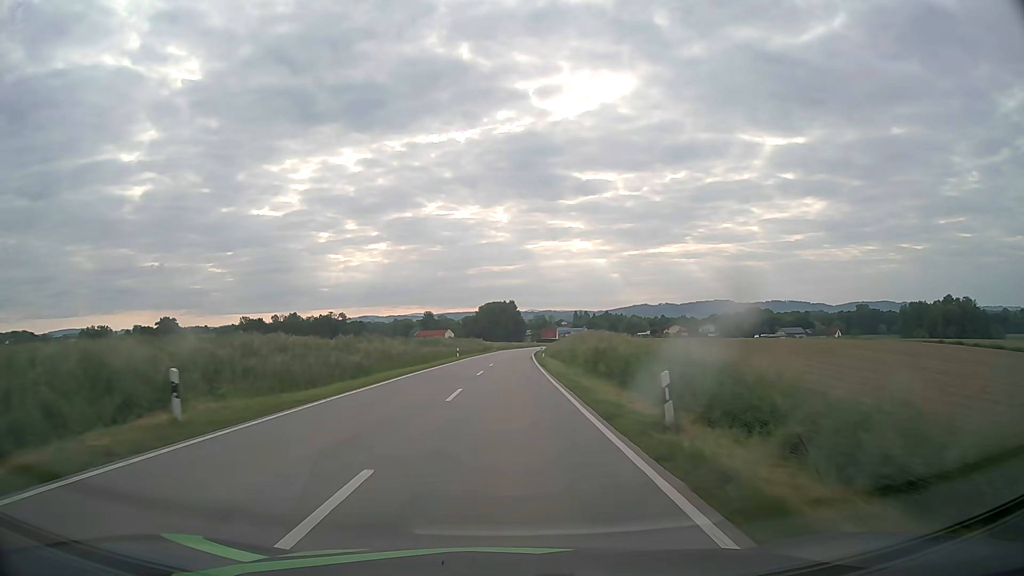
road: secondary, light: Day
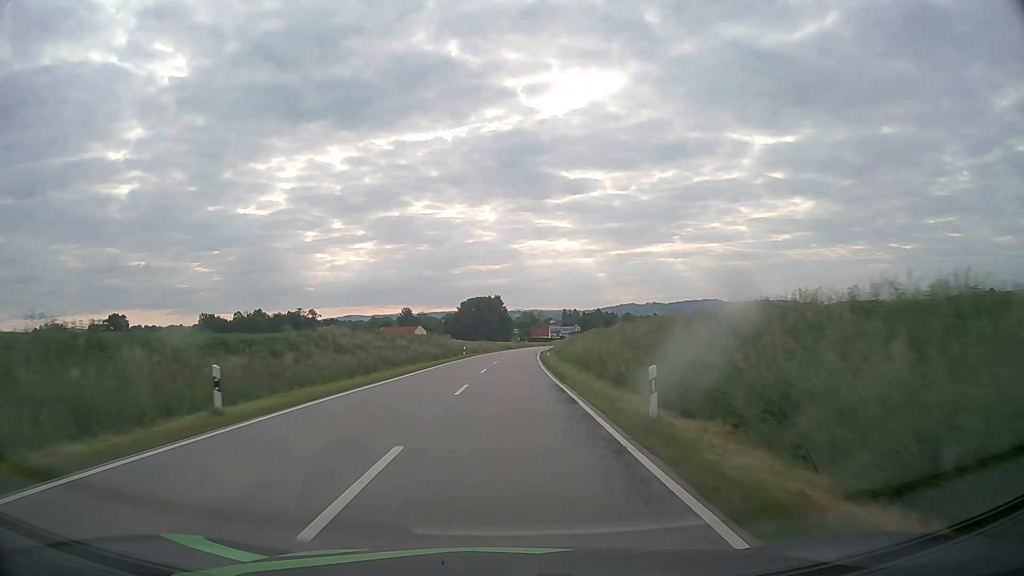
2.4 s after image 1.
(+0.5, +48.9) m; +1°
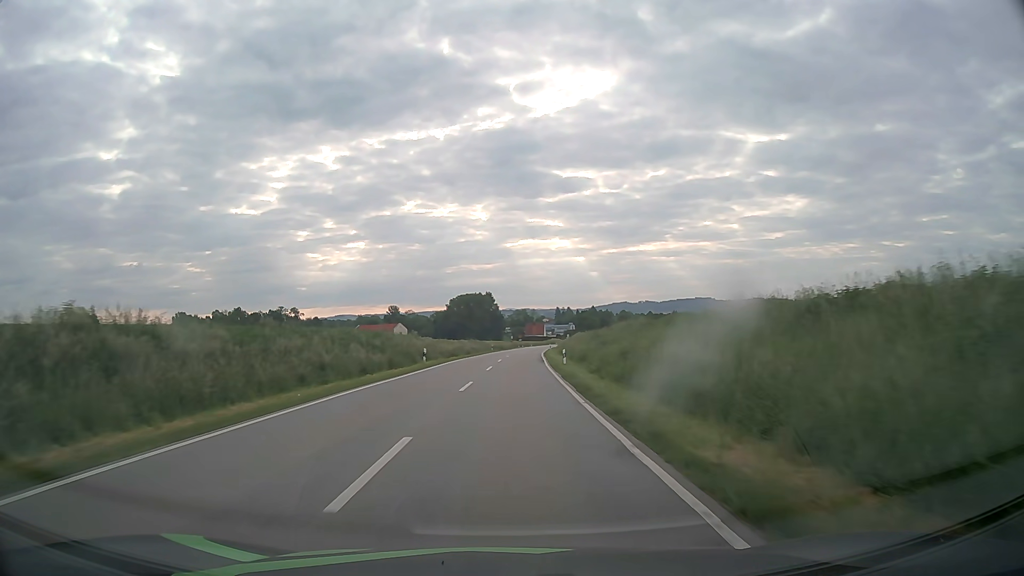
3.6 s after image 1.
(+0.1, +24.5) m; +1°
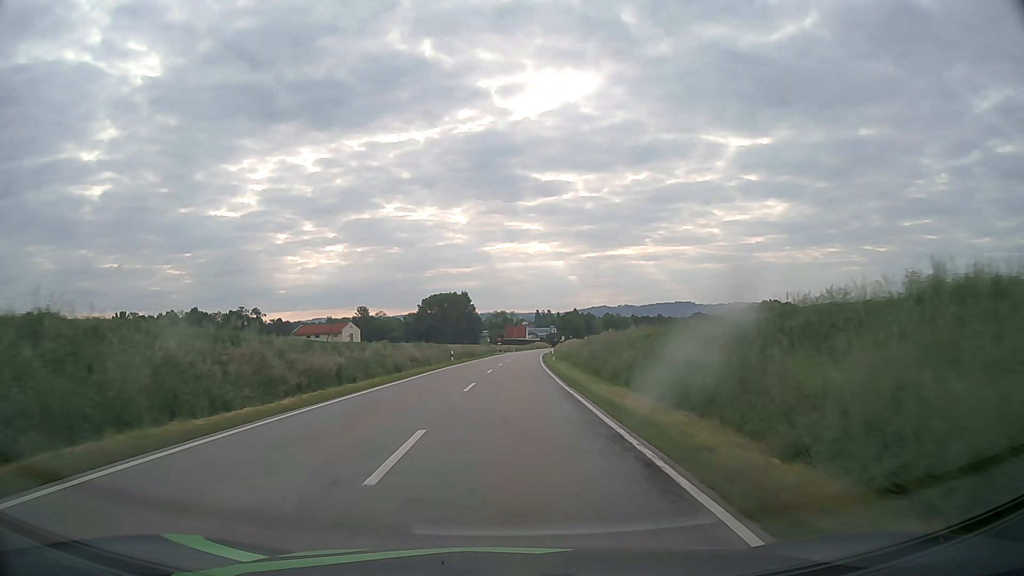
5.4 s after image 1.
(+0.5, +36.6) m; +2°
